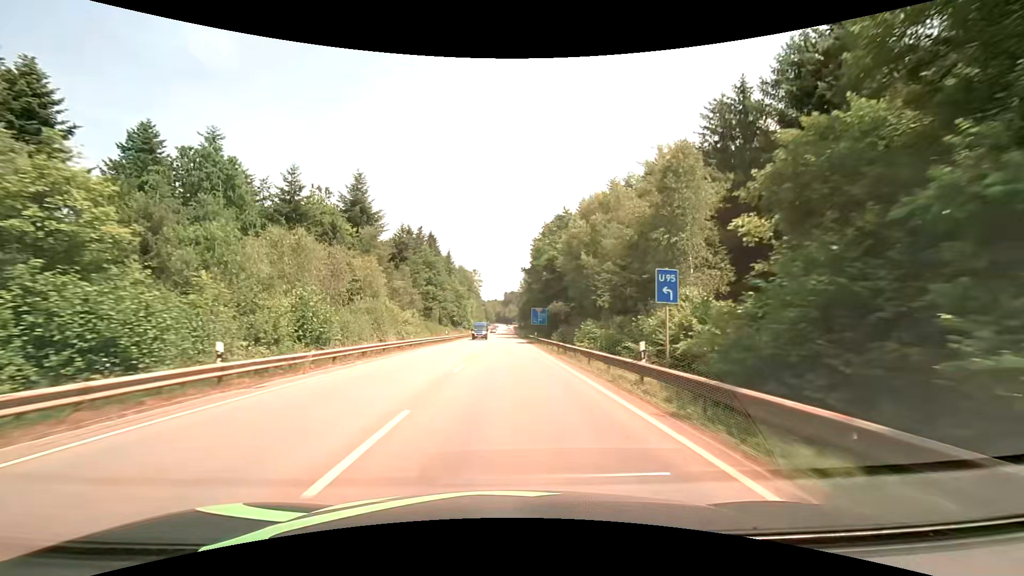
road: secondary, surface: asphalt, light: Day
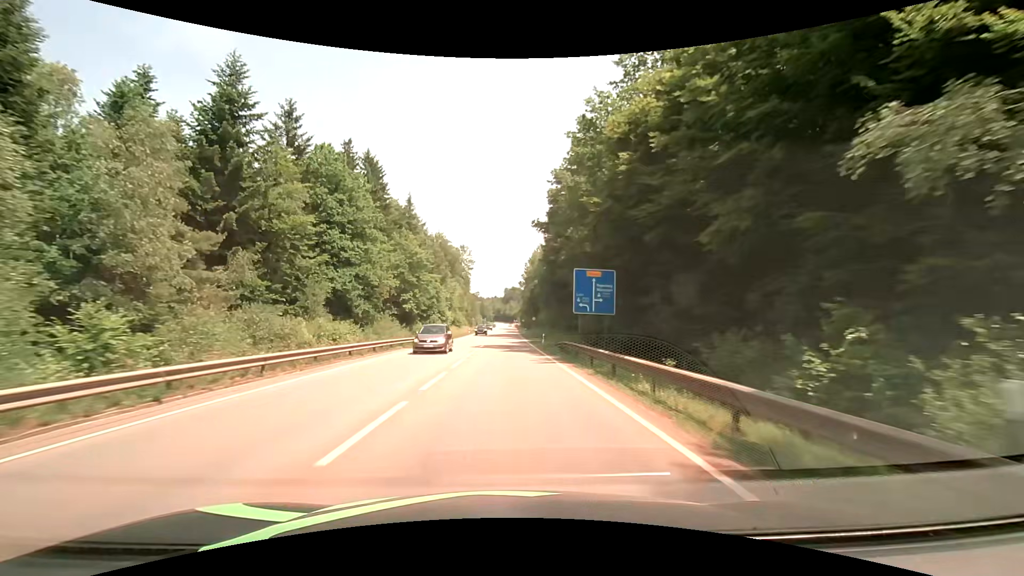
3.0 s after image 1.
(+0.1, +54.0) m; 0°
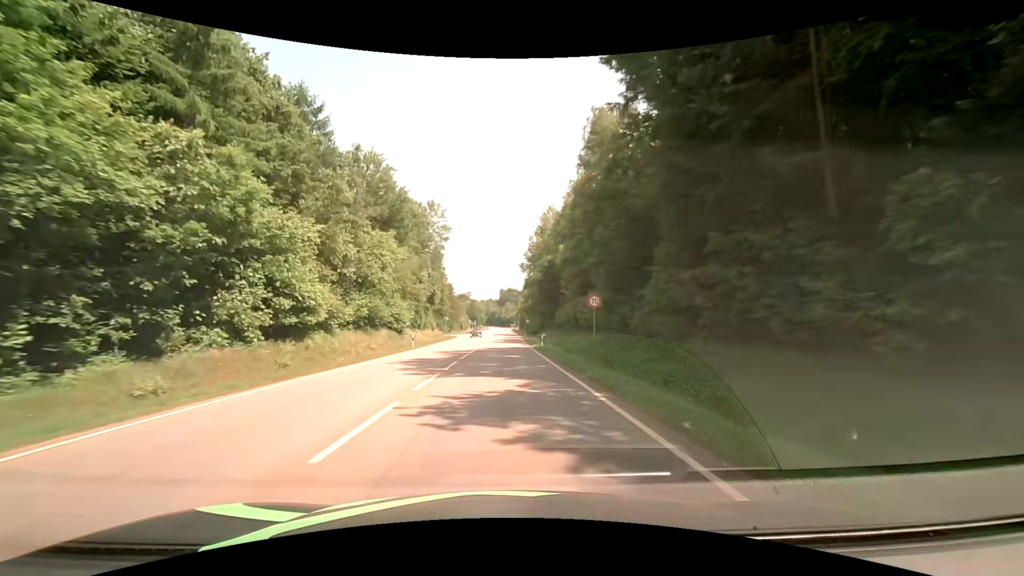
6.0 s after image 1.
(+0.2, +53.8) m; +1°
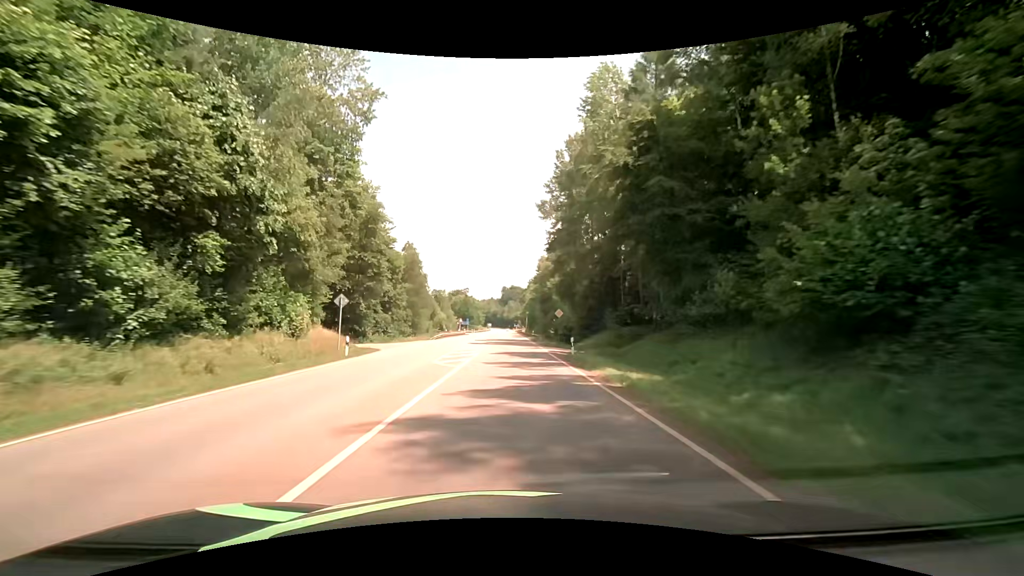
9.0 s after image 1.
(-0.3, +53.6) m; 0°
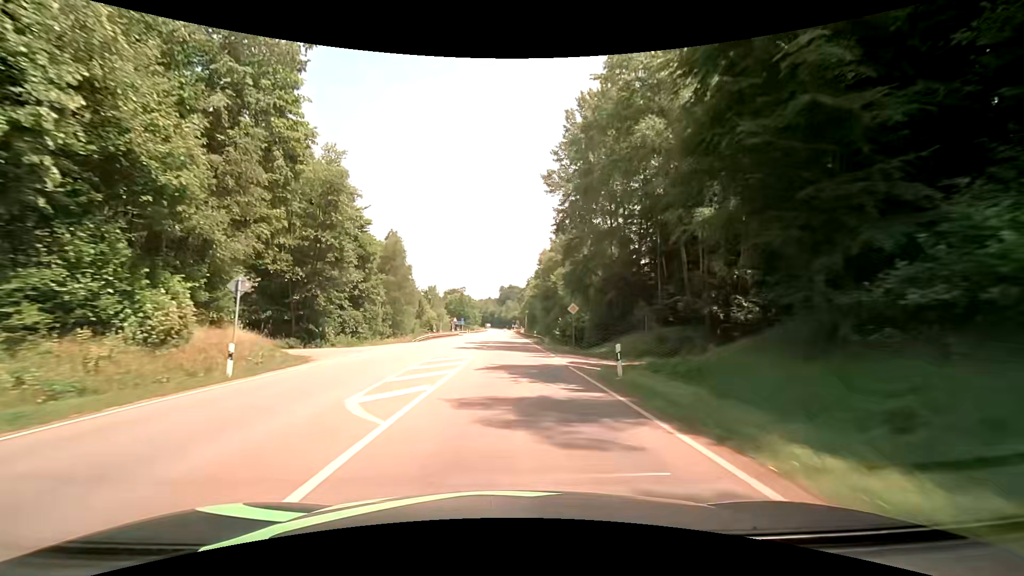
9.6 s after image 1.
(0.0, +10.7) m; 0°
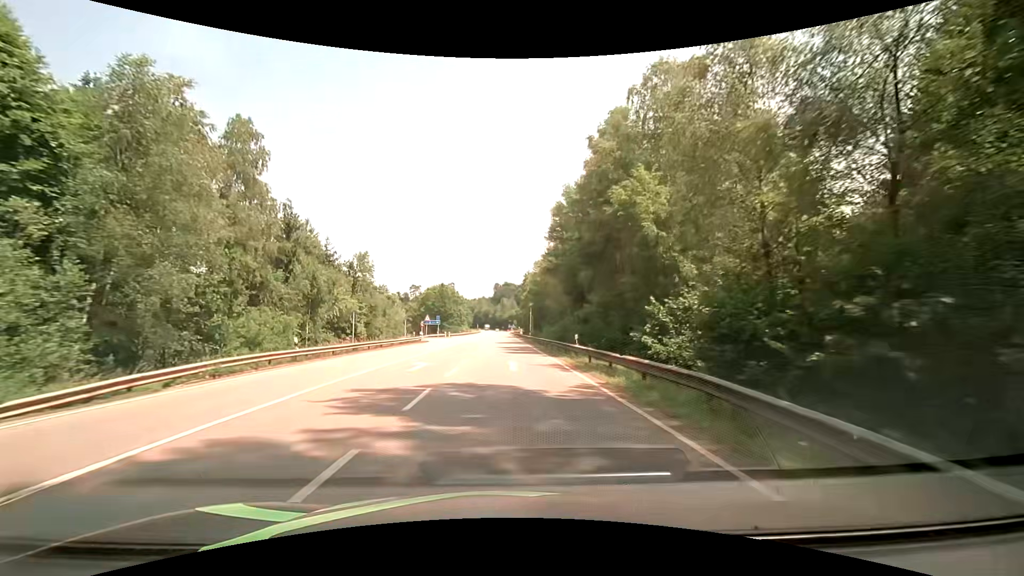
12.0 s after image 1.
(+0.5, +42.9) m; +1°
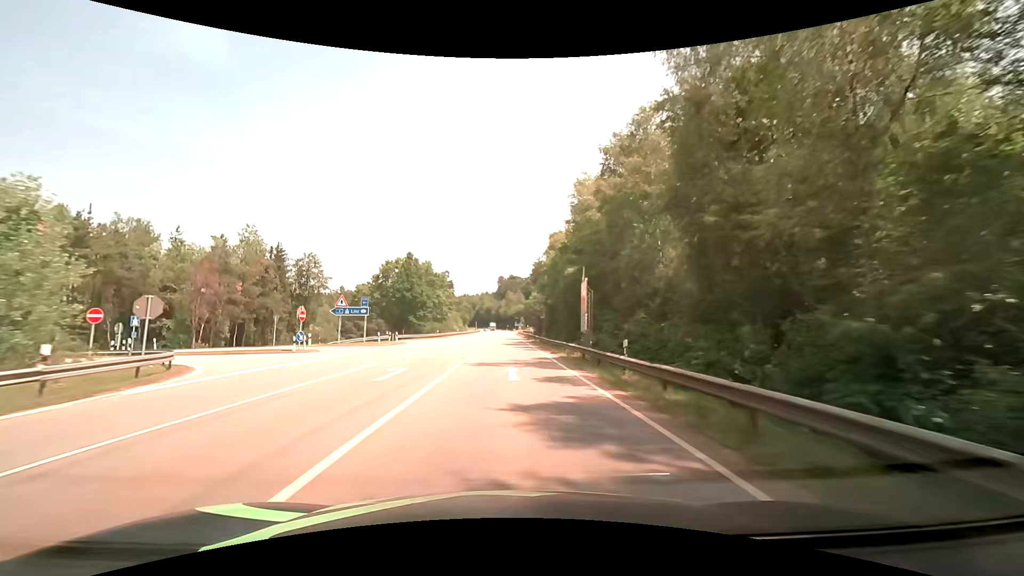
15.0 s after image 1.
(-0.1, +53.7) m; 0°
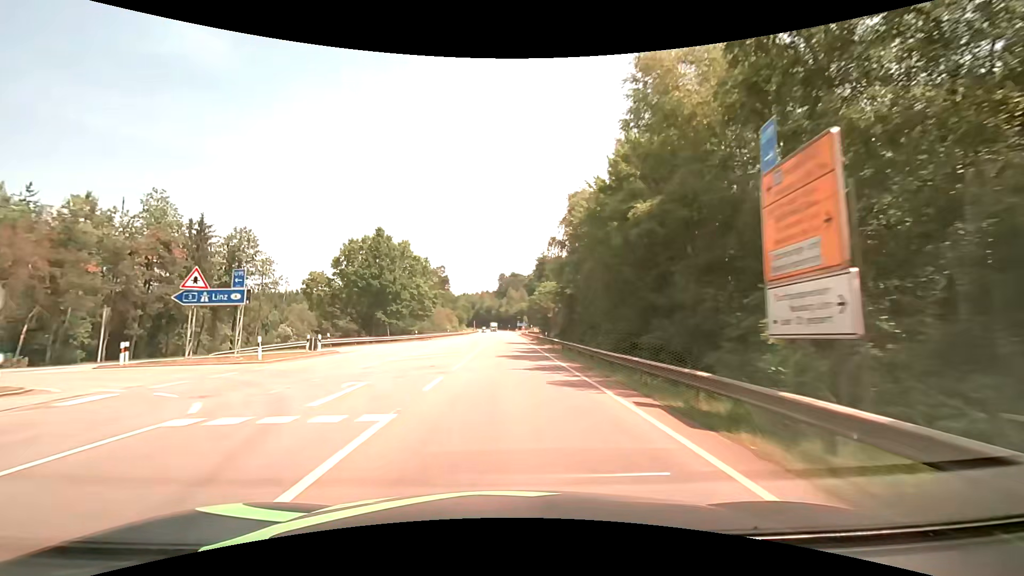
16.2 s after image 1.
(-0.1, +21.5) m; 0°
(0, +10) (0, +20) (0, +30) (0, +40) (0, +50) (0, +60) (0, +70) (0, +80) (0, +90) (0, +100) m
